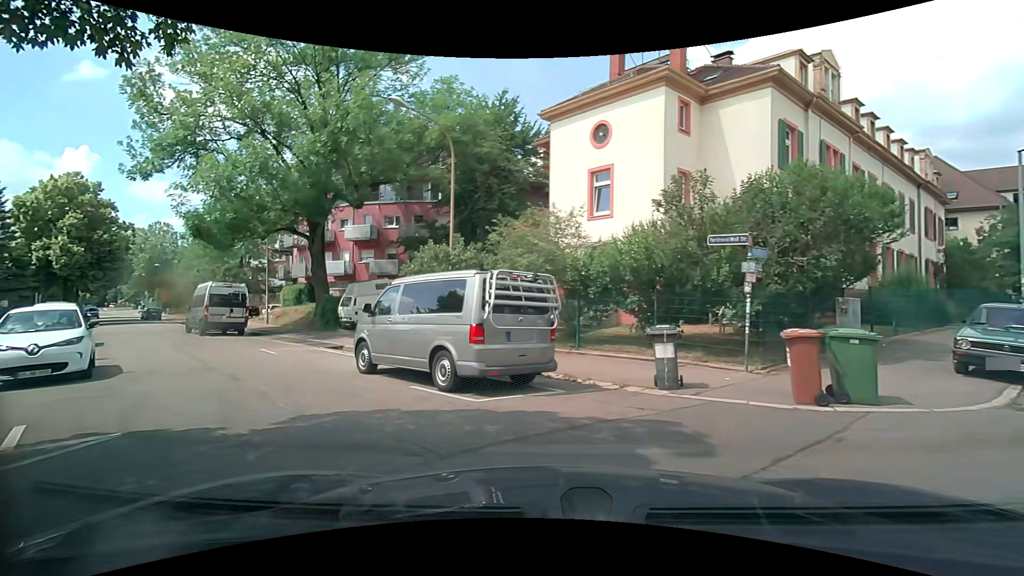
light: Day
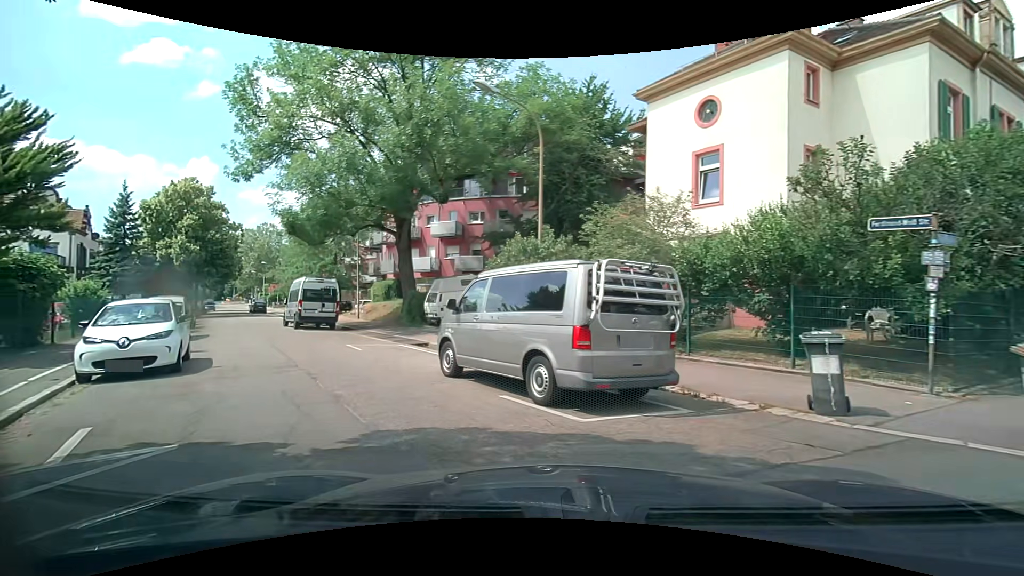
(-0.1, +1.4) m; -7°
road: residential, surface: asphalt
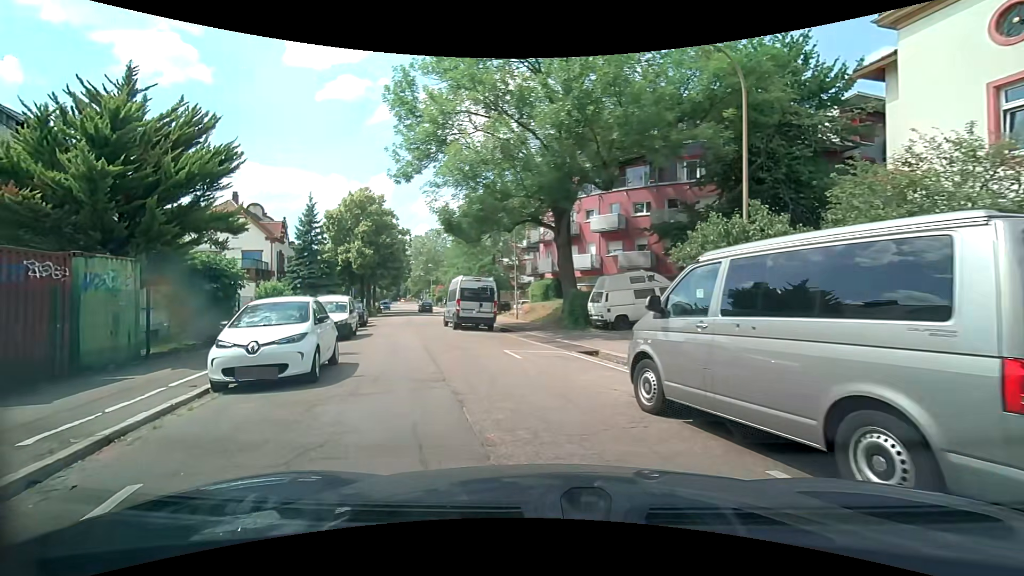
(-0.4, +3.0) m; -18°
